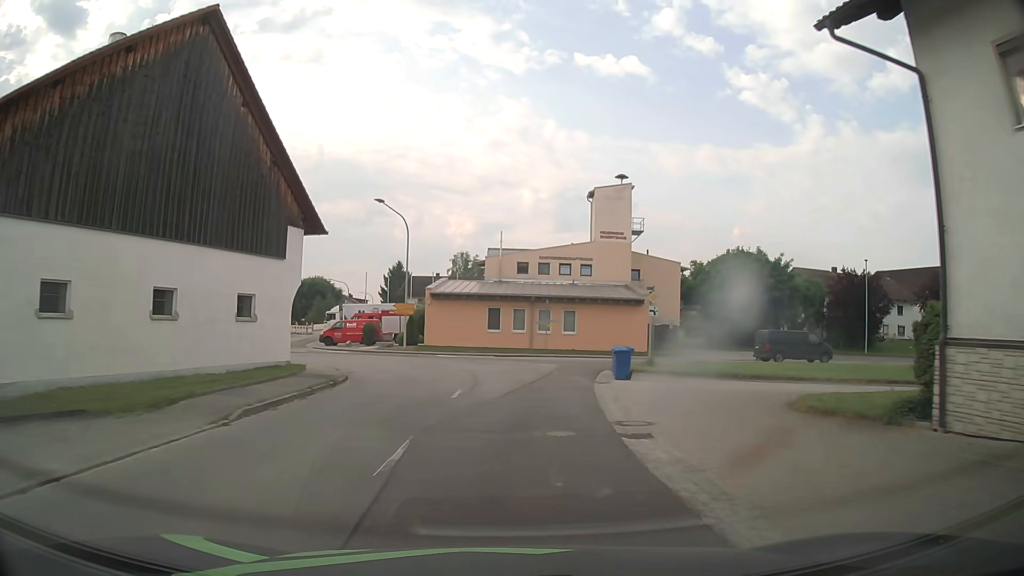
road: tertiary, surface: asphalt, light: Day
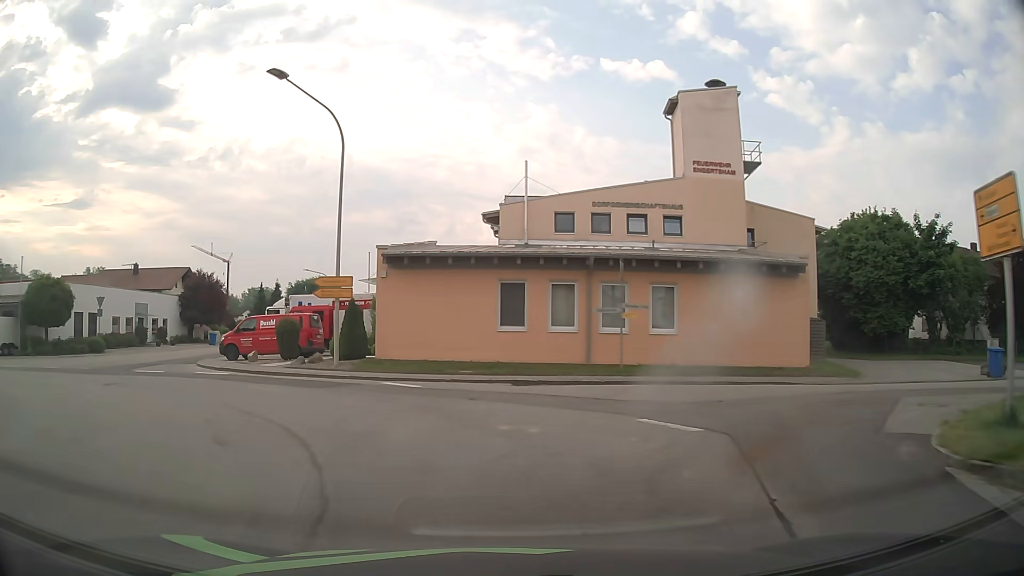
(+0.6, +22.1) m; -2°
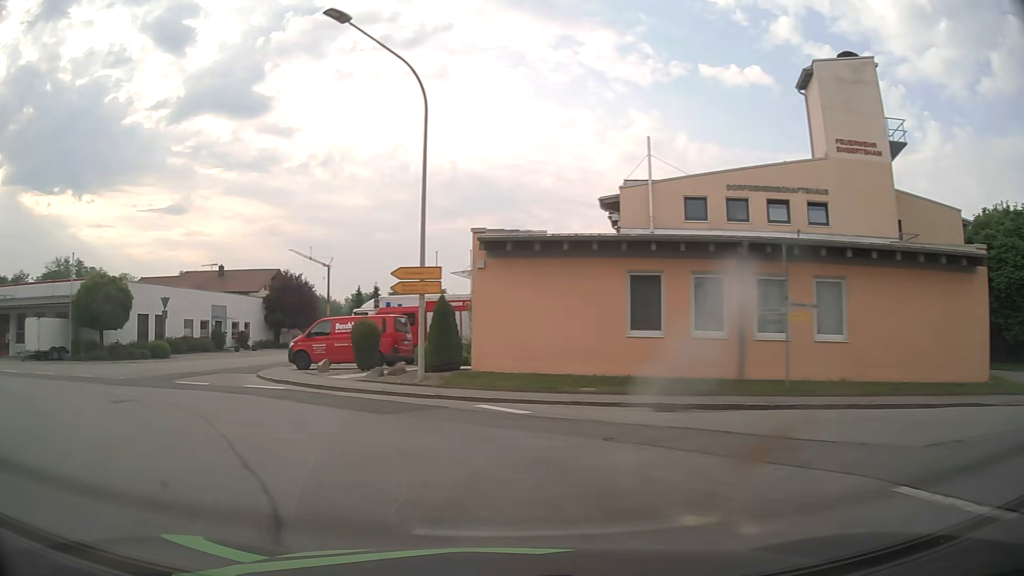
(-0.3, +4.8) m; -8°
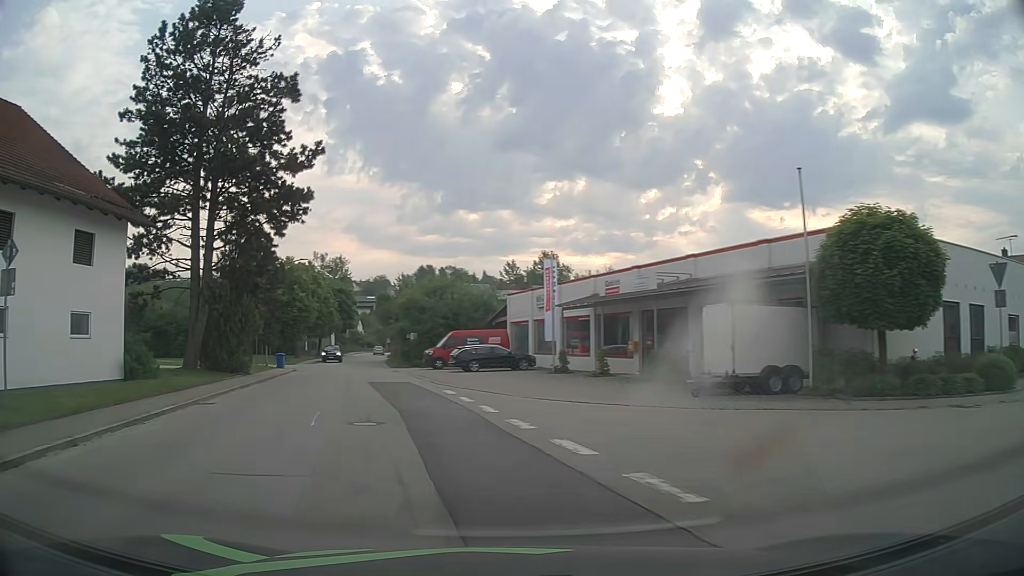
(-11.8, +18.0) m; -66°
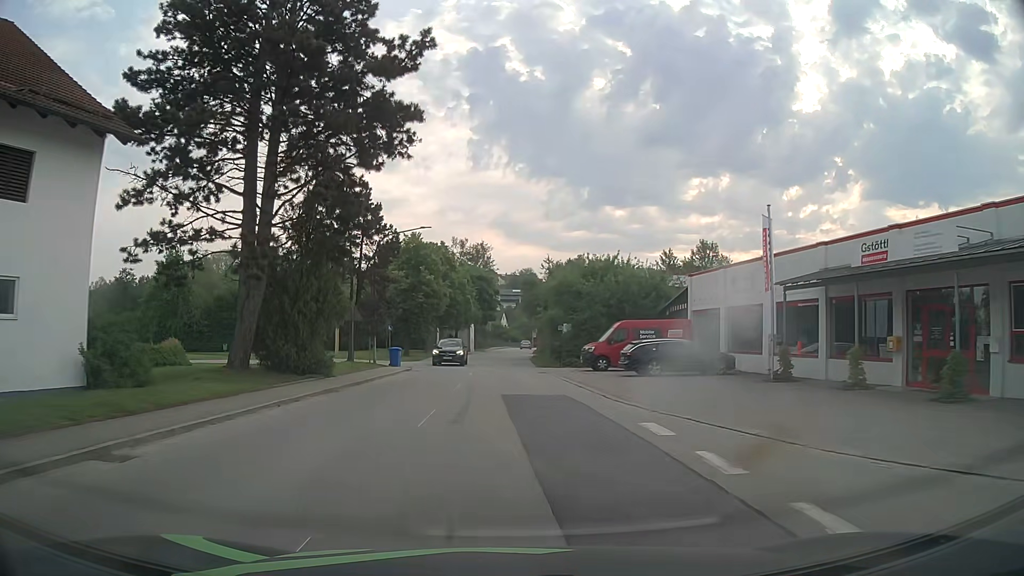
(-1.5, +10.7) m; -12°
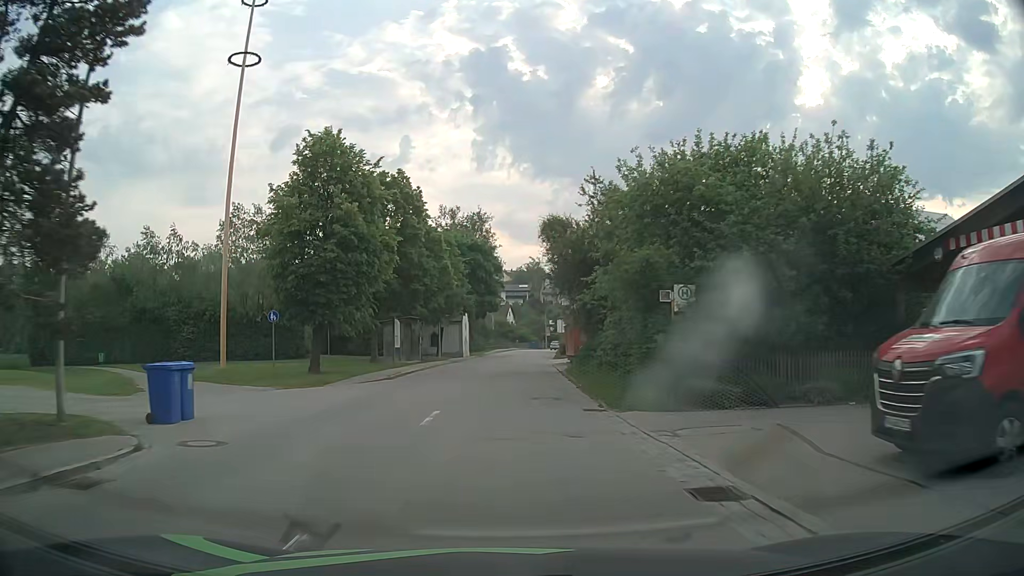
(-0.4, +27.4) m; -2°
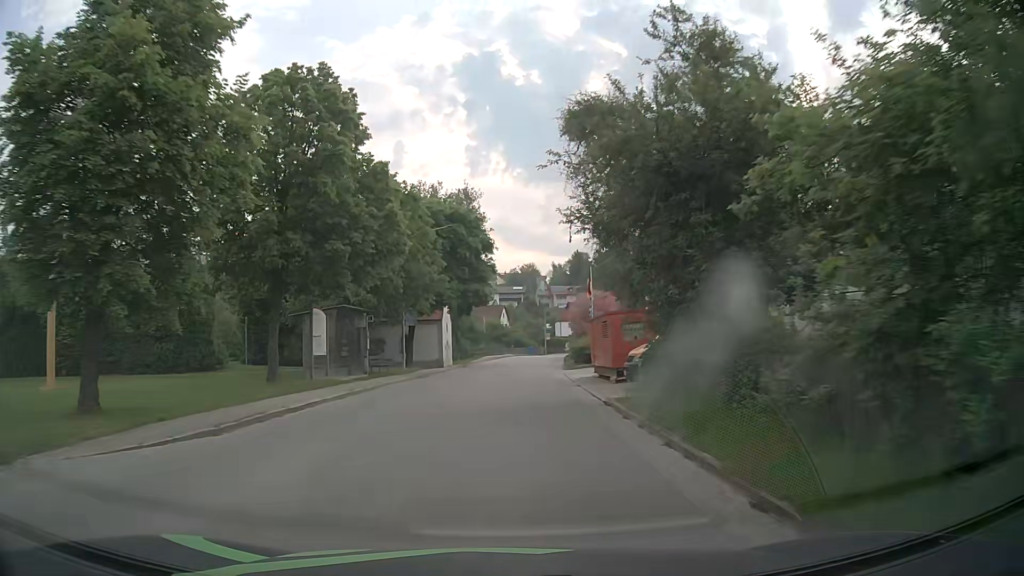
(+0.2, +15.1) m; +1°
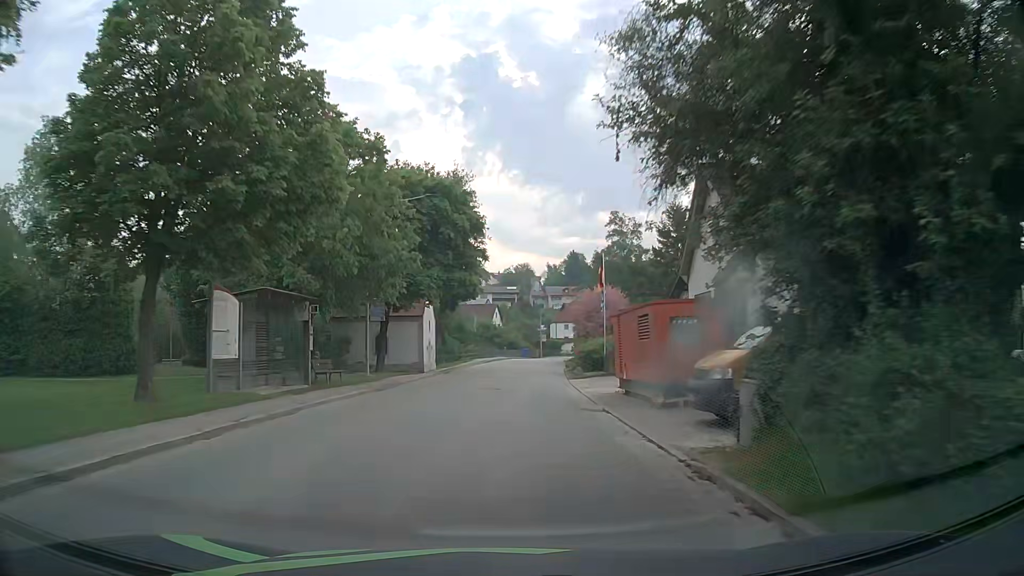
(0.0, +7.6) m; +1°
(0, +10) (0, +20) (+1, +30) (+1, +40) (+2, +50) (+3, +60) (+4, +70) (+5, +80) (+8, +89) (+12, +98) m
